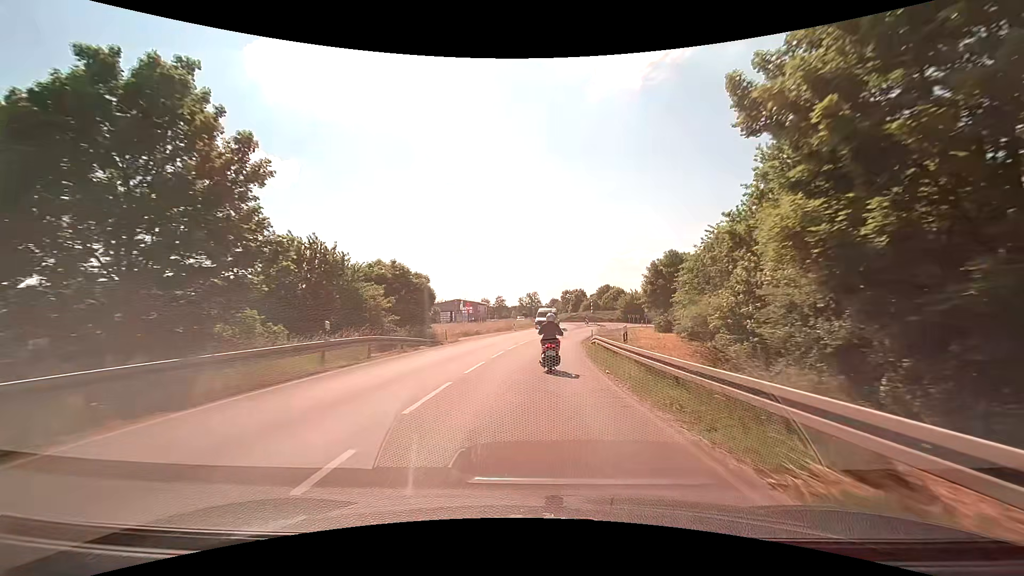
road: secondary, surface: asphalt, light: Day
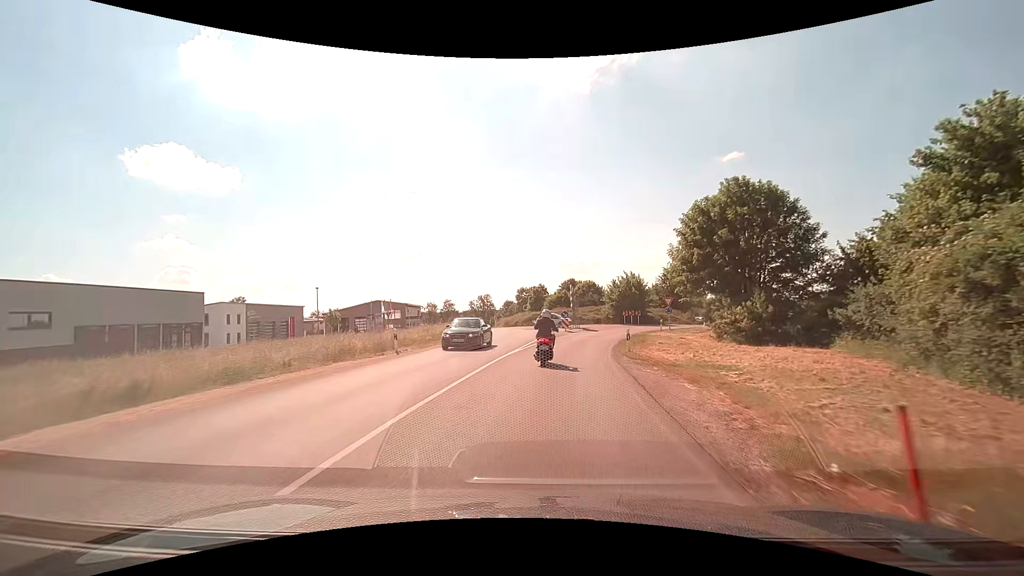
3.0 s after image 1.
(+1.3, +34.4) m; +5°
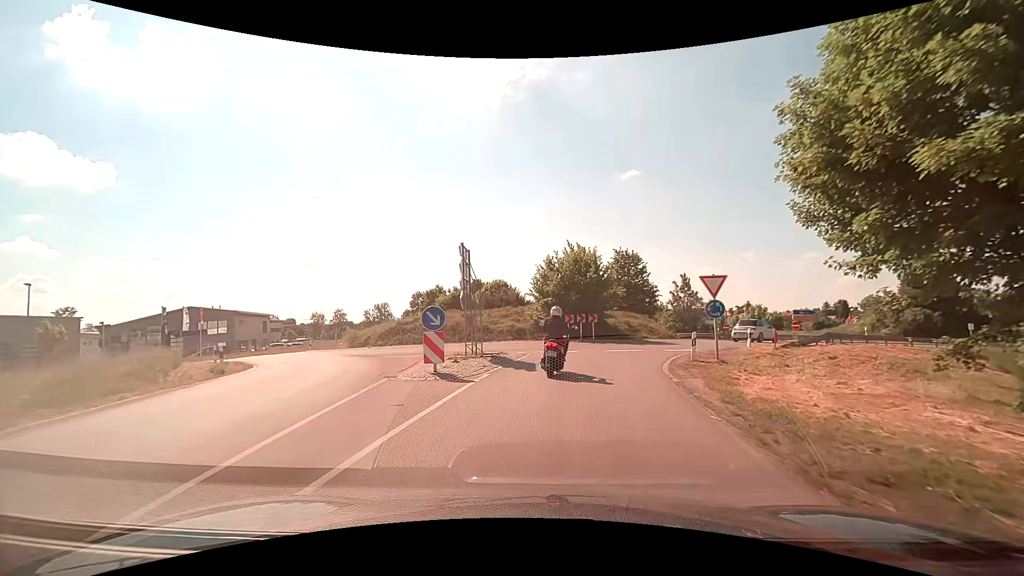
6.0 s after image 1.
(+2.0, +27.5) m; +10°
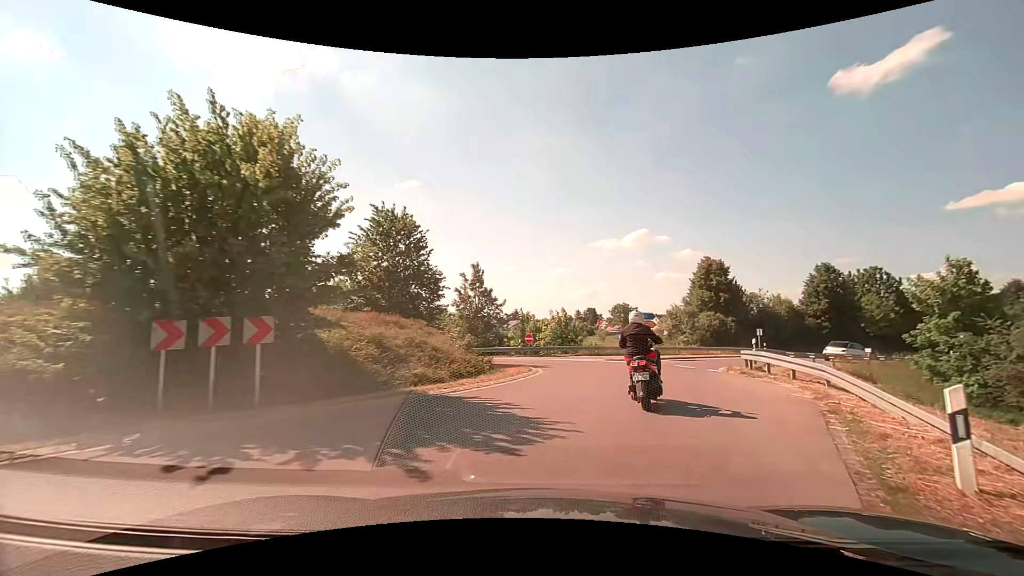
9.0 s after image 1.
(+3.2, +20.3) m; +25°
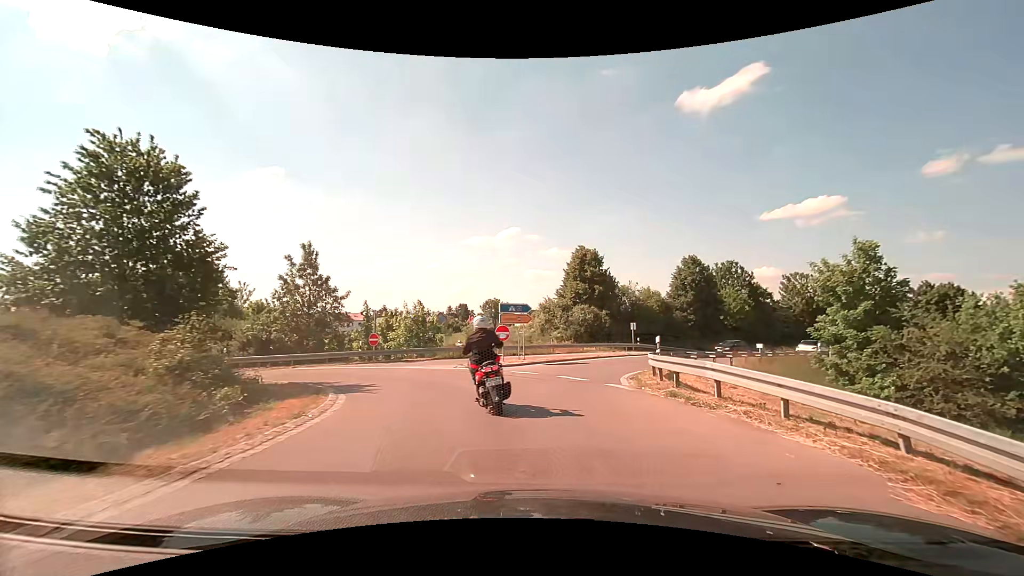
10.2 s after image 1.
(+1.0, +7.8) m; +14°
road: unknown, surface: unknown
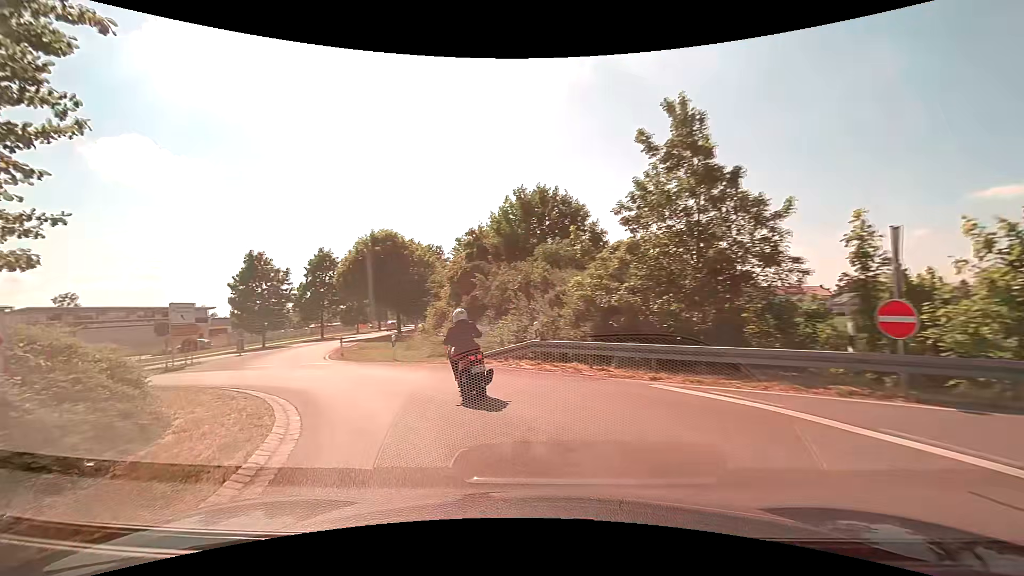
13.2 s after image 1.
(-4.9, +19.7) m; -44°
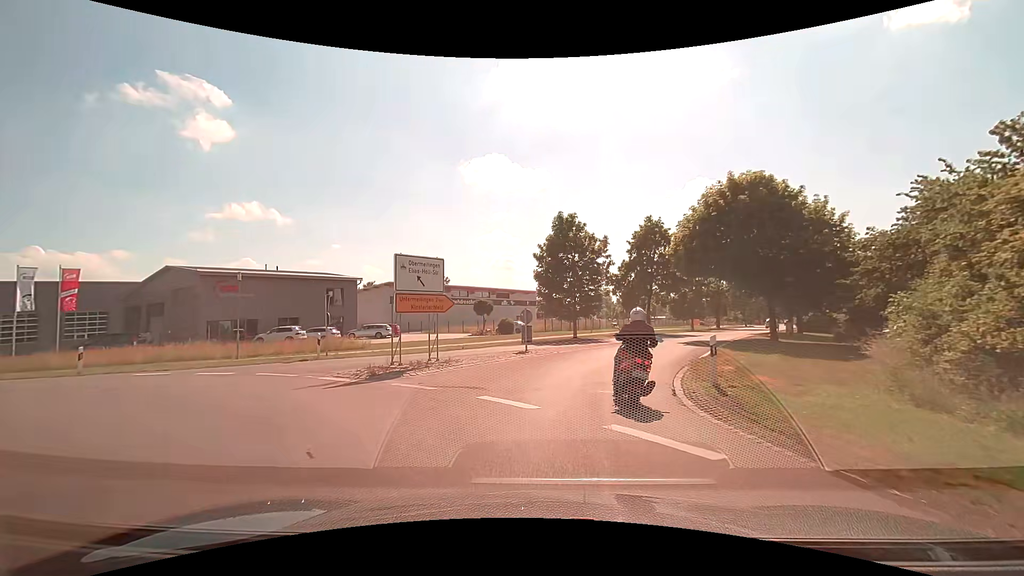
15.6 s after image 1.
(-6.4, +15.7) m; -38°
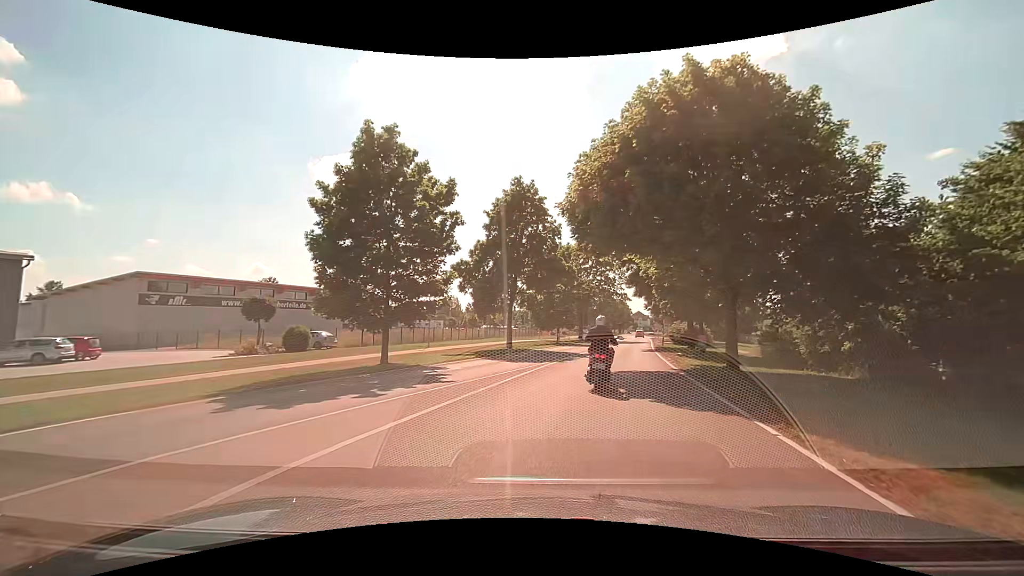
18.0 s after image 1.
(+2.2, +17.5) m; +16°
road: tertiary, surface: asphalt
(+1, +10) (+3, +20) (+5, +30) (+7, +39) (+10, +49) (+12, +59) (+14, +68) (+16, +78) (+19, +88) (+21, +98) m
